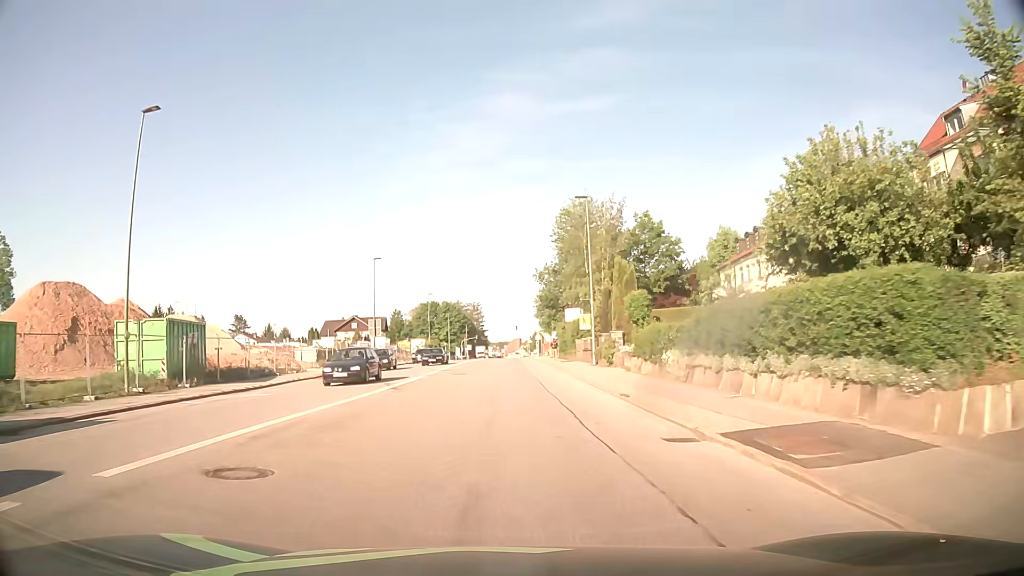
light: Day
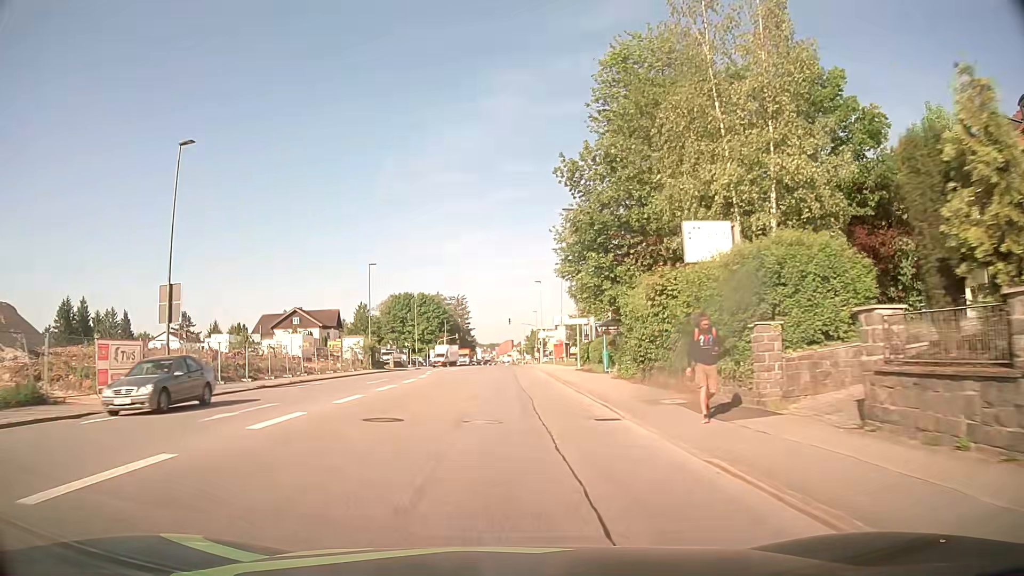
(+0.4, +40.5) m; +1°
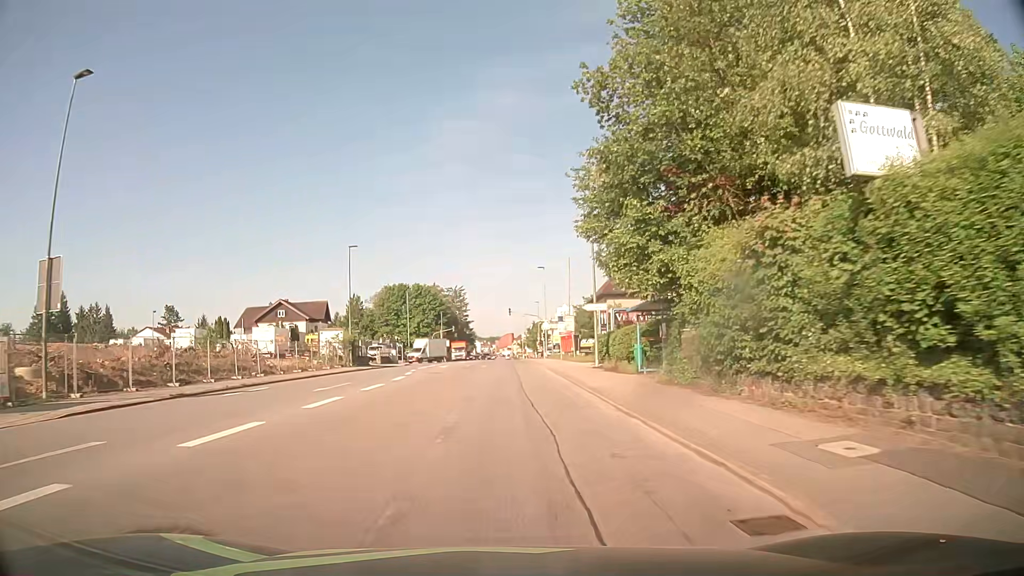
(0.0, +8.4) m; 0°
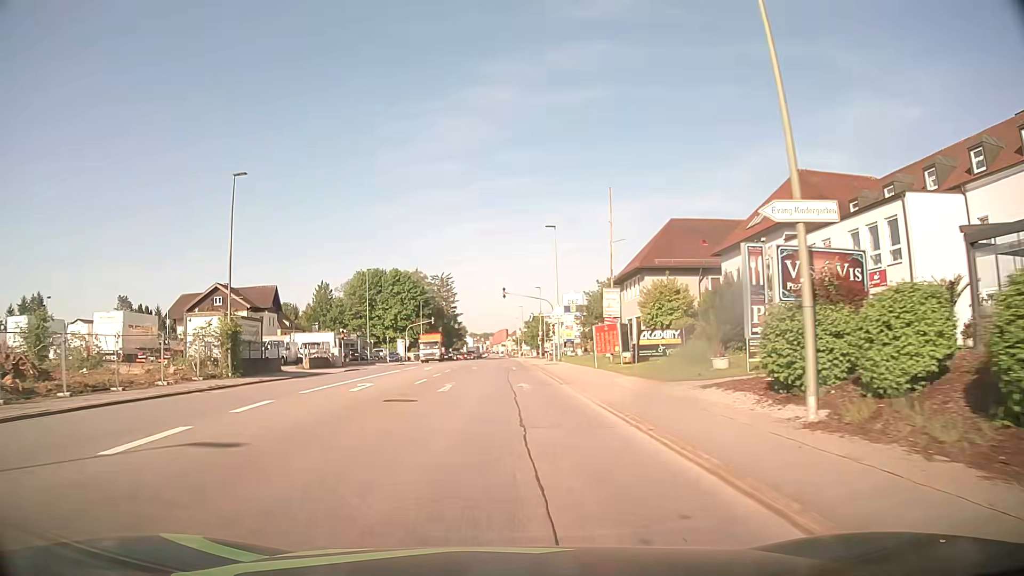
(+0.1, +24.9) m; 0°
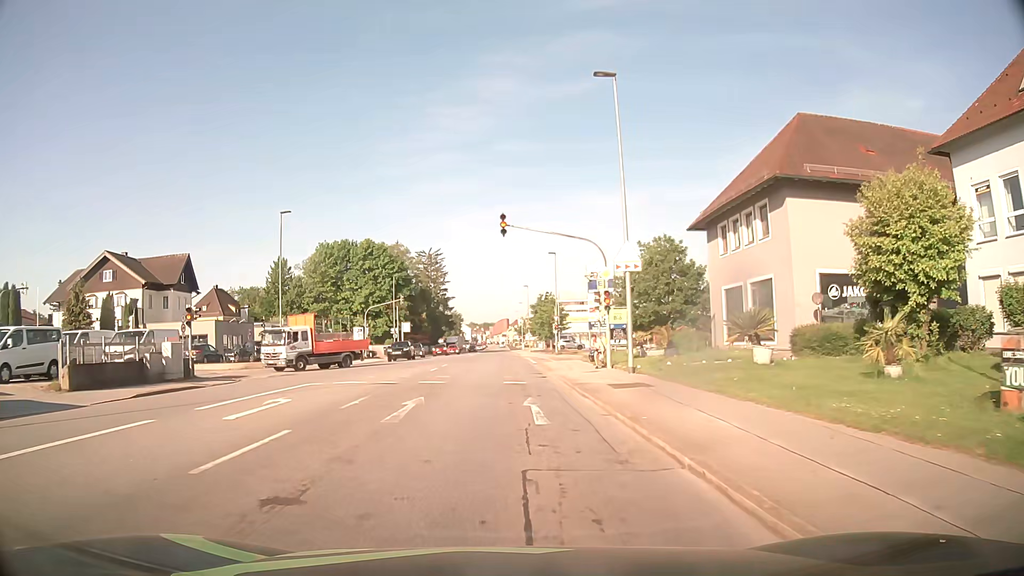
(-0.1, +28.2) m; 0°
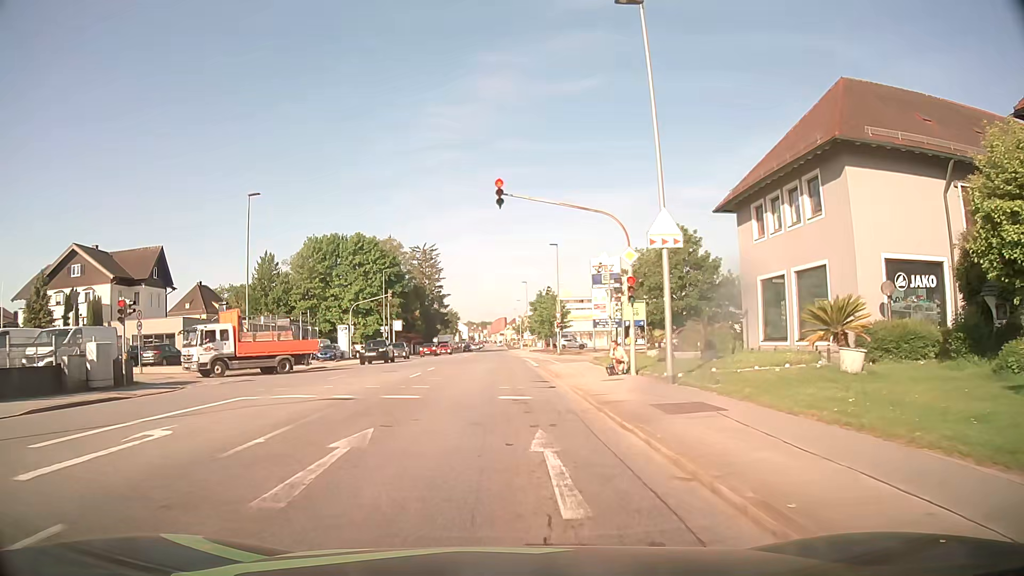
(0.0, +5.3) m; 0°
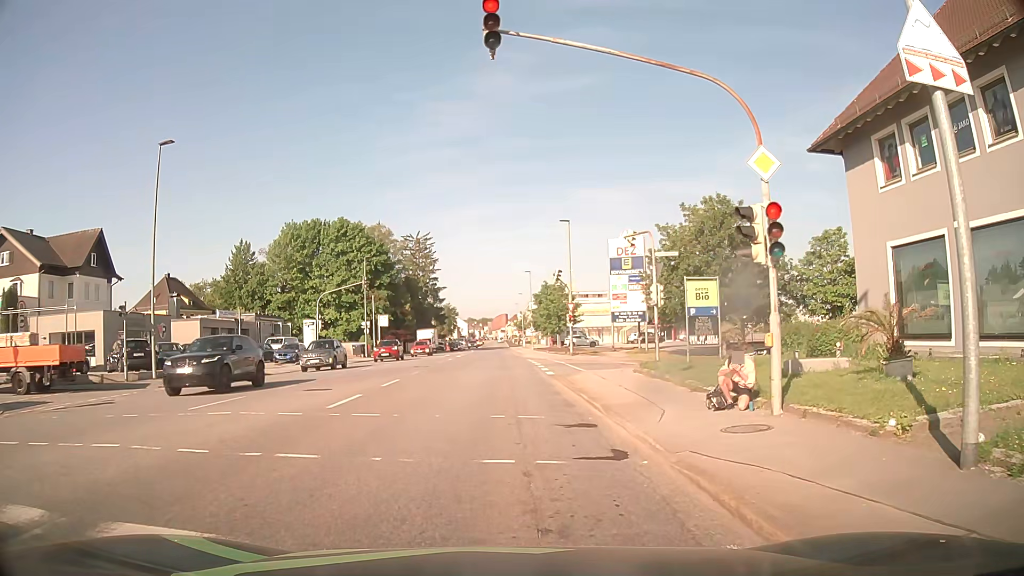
(0.0, +10.6) m; 0°
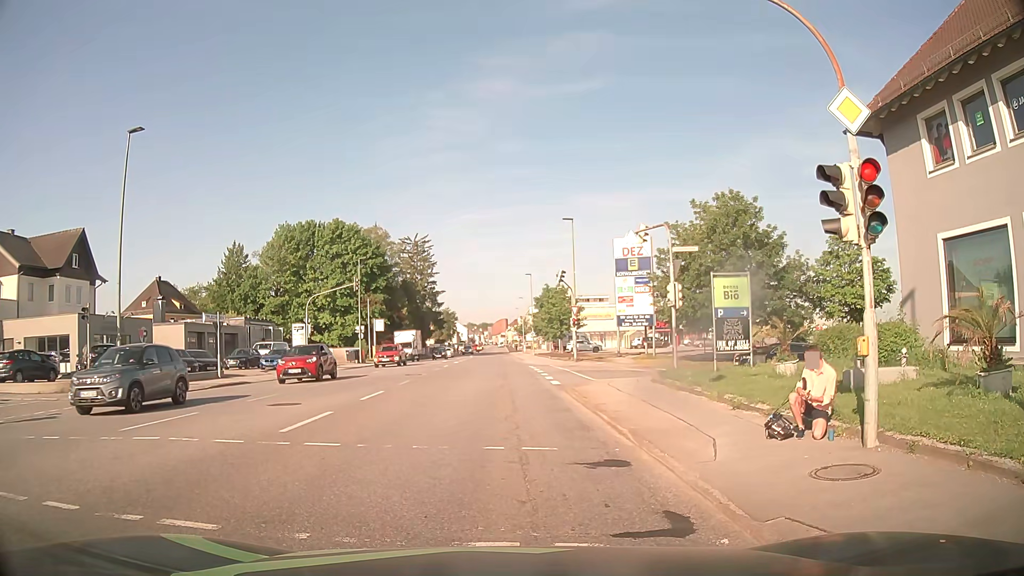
(0.0, +2.5) m; +1°
